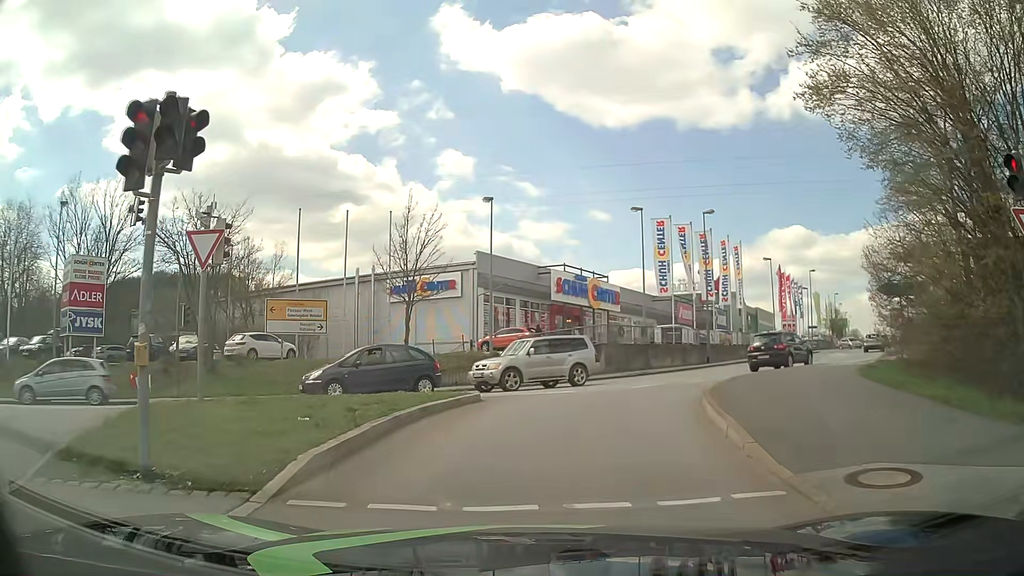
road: primary_link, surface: asphalt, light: Day
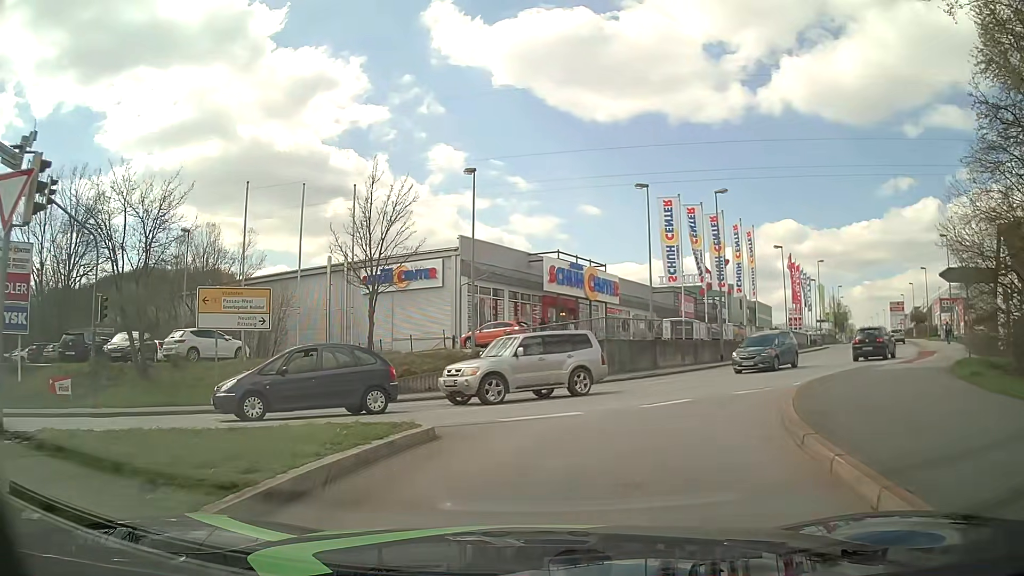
(0.0, +5.5) m; -1°
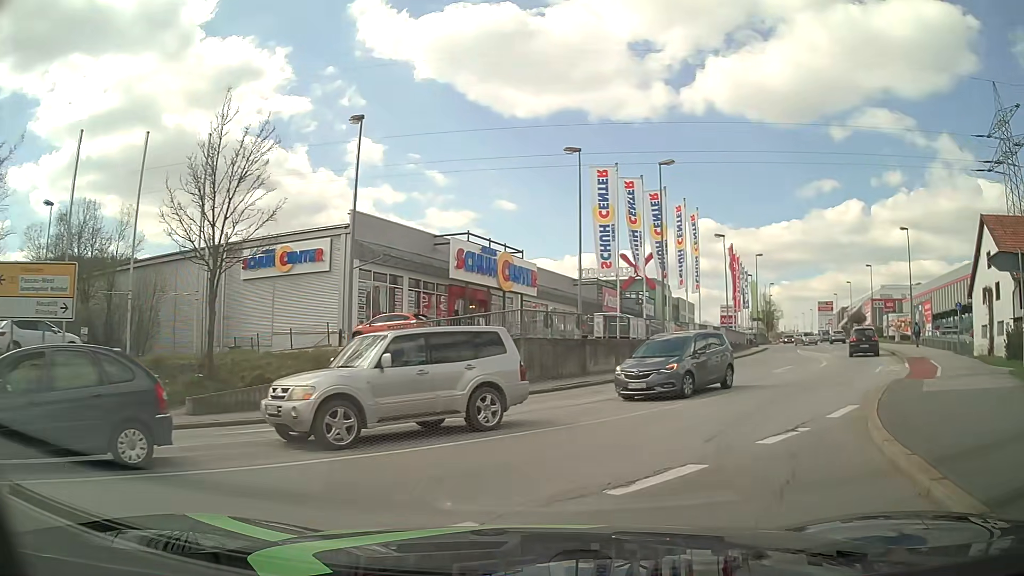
(+0.4, +6.9) m; +8°
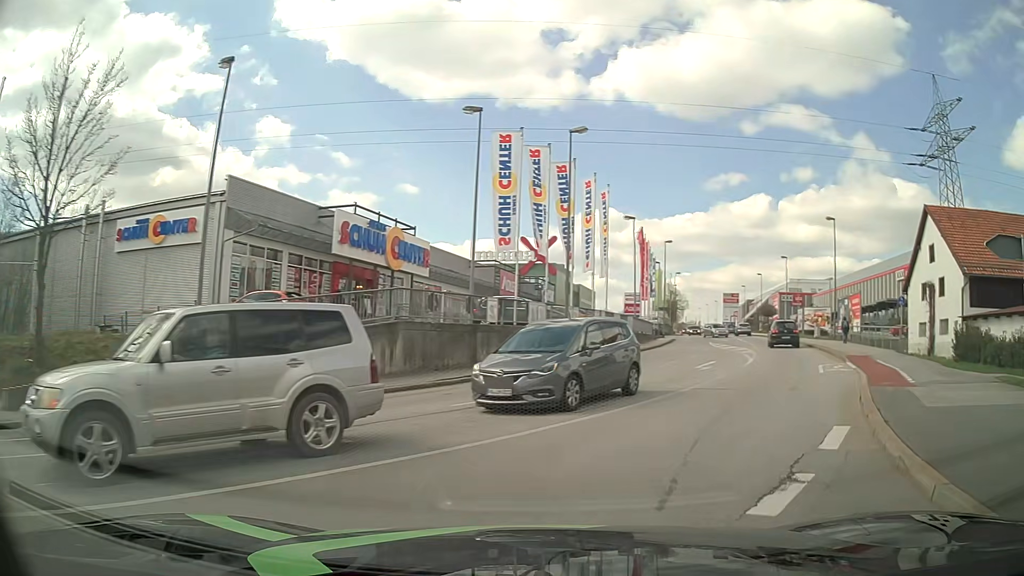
(+0.2, +3.7) m; +7°
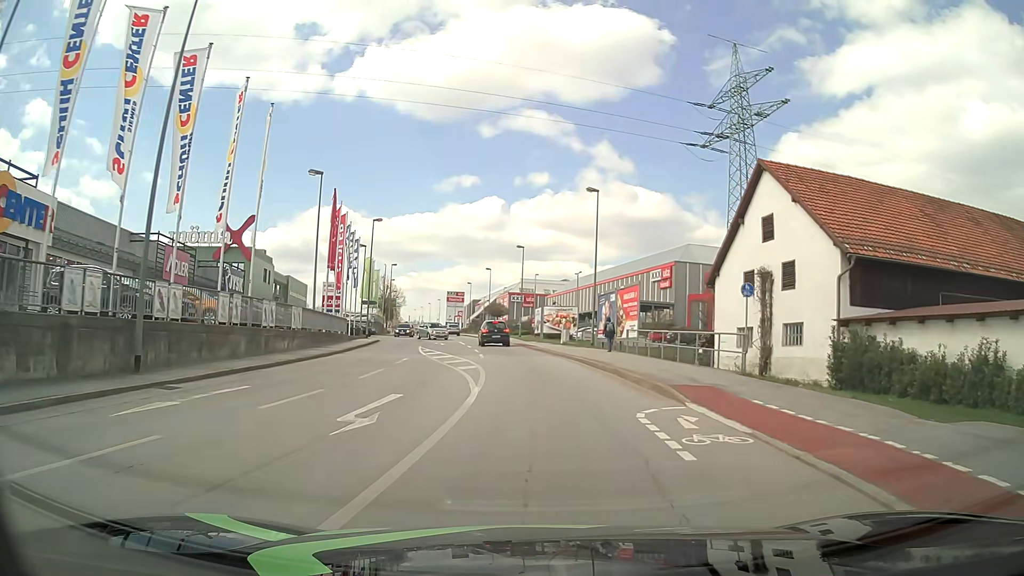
(+4.1, +13.5) m; +24°
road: tertiary
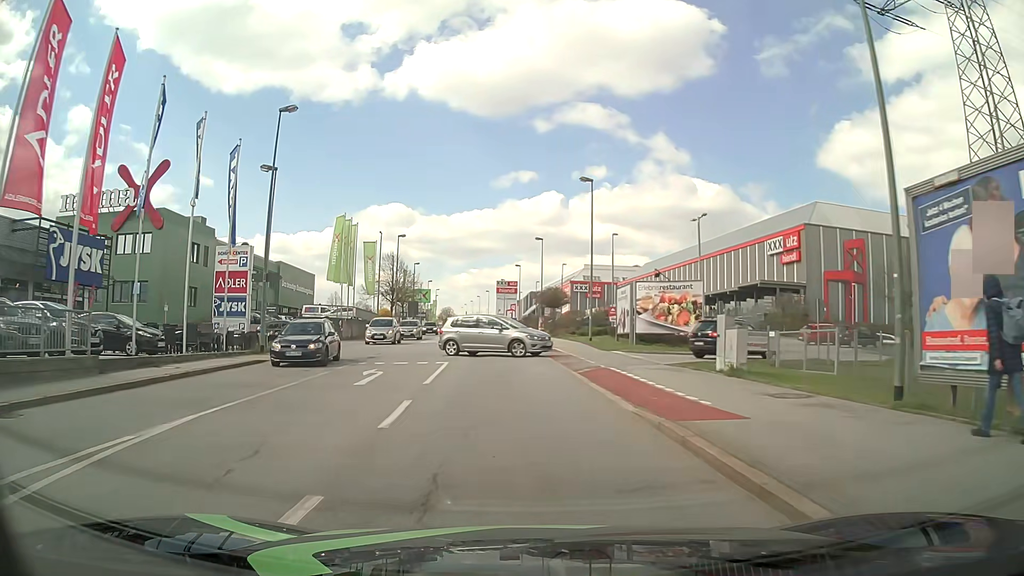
(-0.9, +31.6) m; -6°
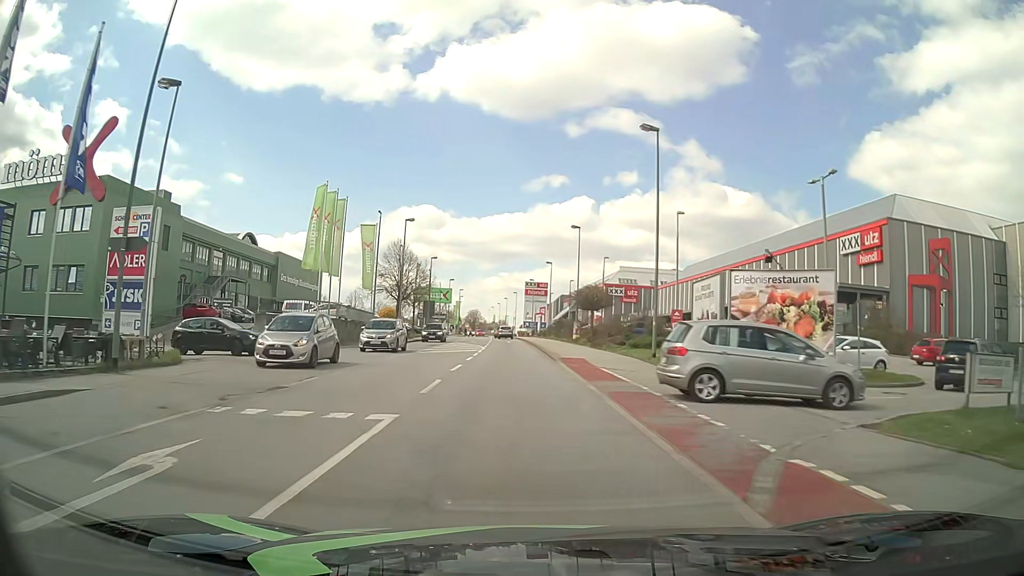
(-0.3, +12.2) m; -3°
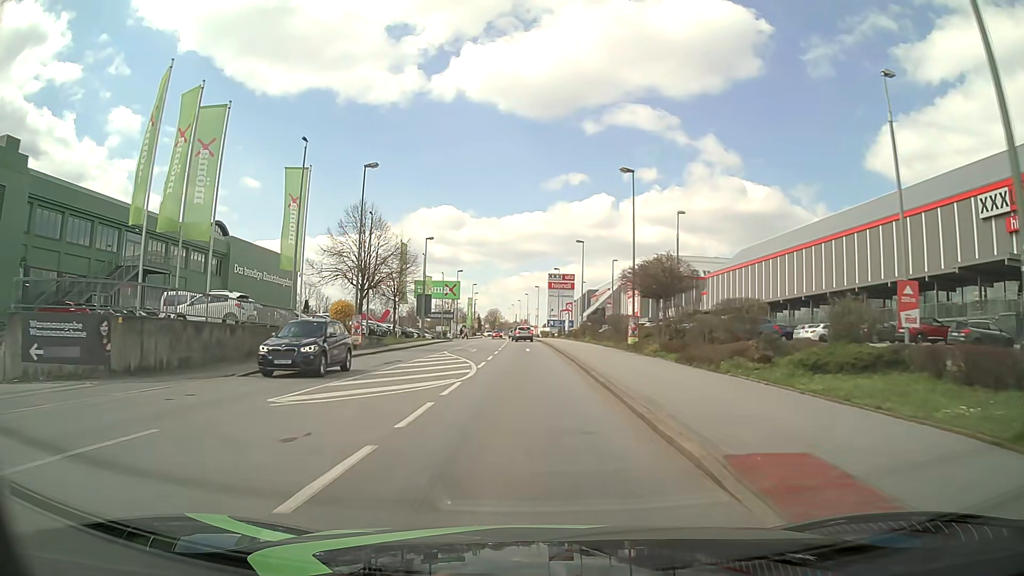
(-0.3, +20.9) m; -2°
(0, +10) (0, +20) (0, +30) (-1, +40) (-1, +50) (-1, +60) (-1, +70) (-1, +80) (-2, +90) (-2, +100) m
